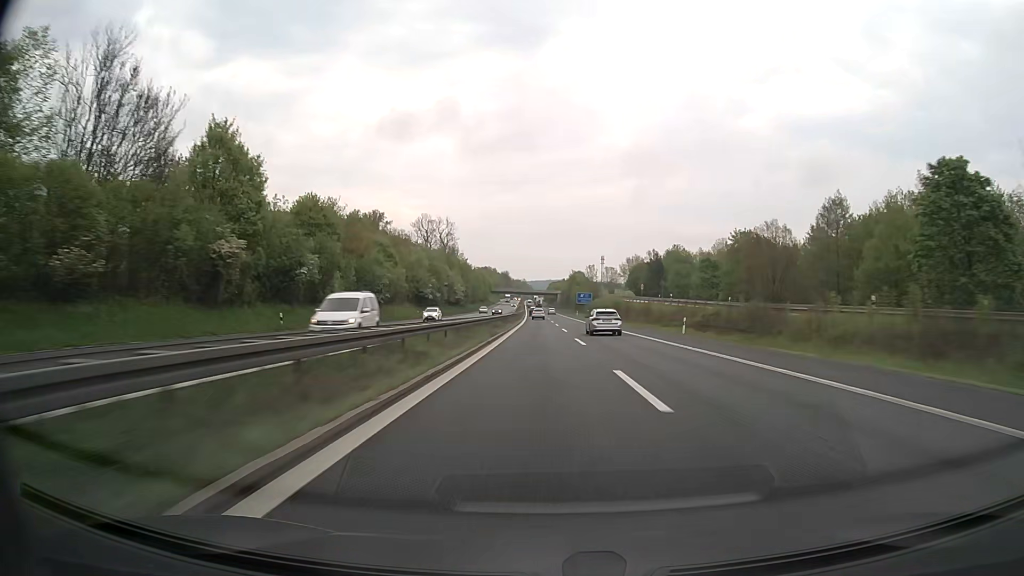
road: motorway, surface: asphalt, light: Day
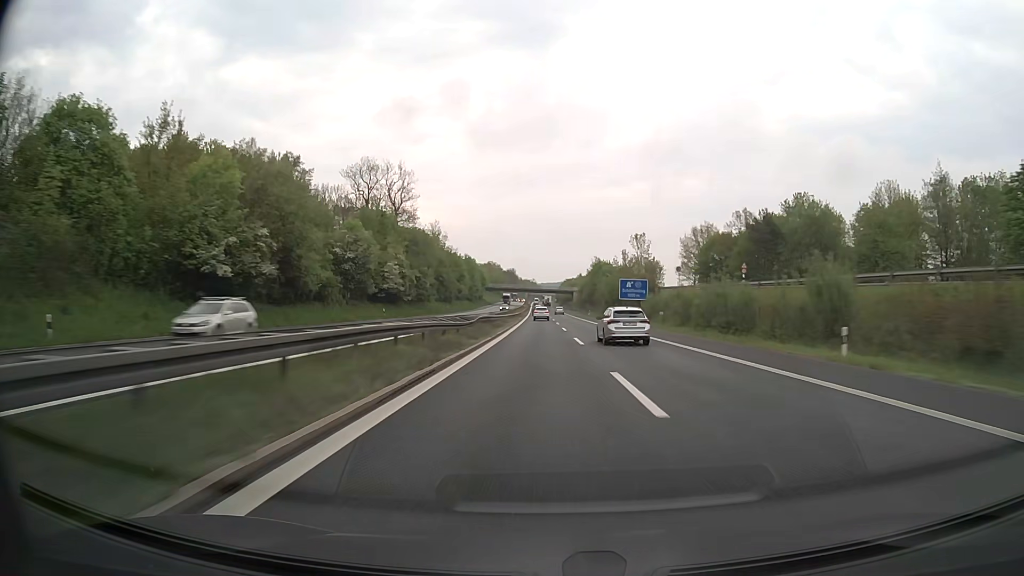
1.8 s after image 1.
(-0.5, +71.8) m; -1°
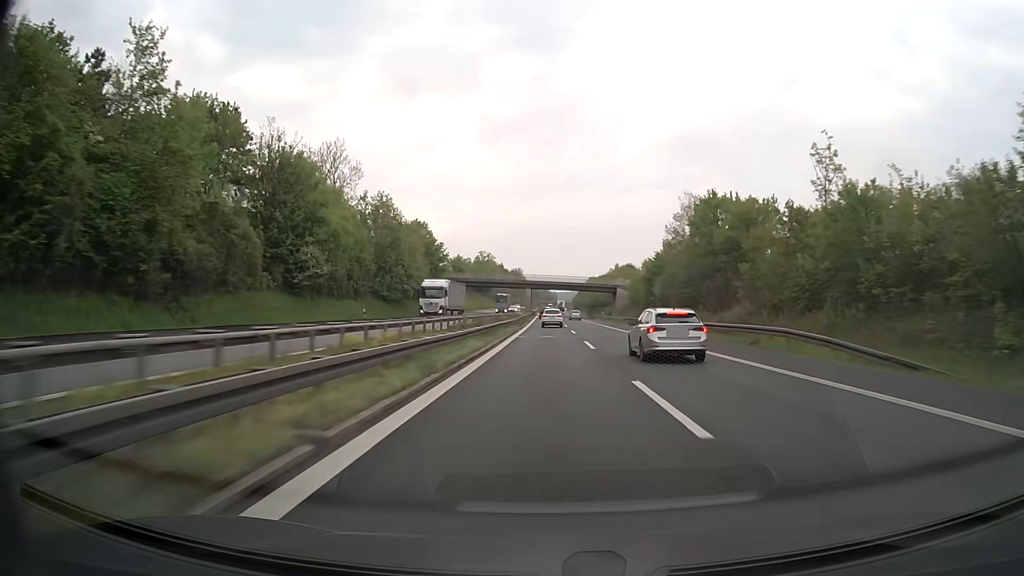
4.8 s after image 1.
(-1.3, +108.2) m; -1°
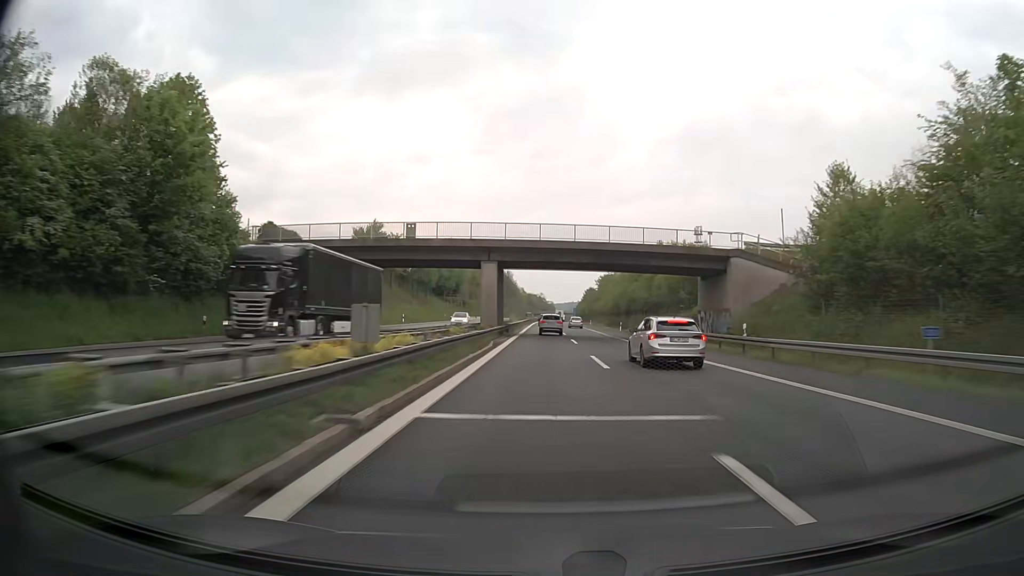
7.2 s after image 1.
(0.0, +78.5) m; 0°
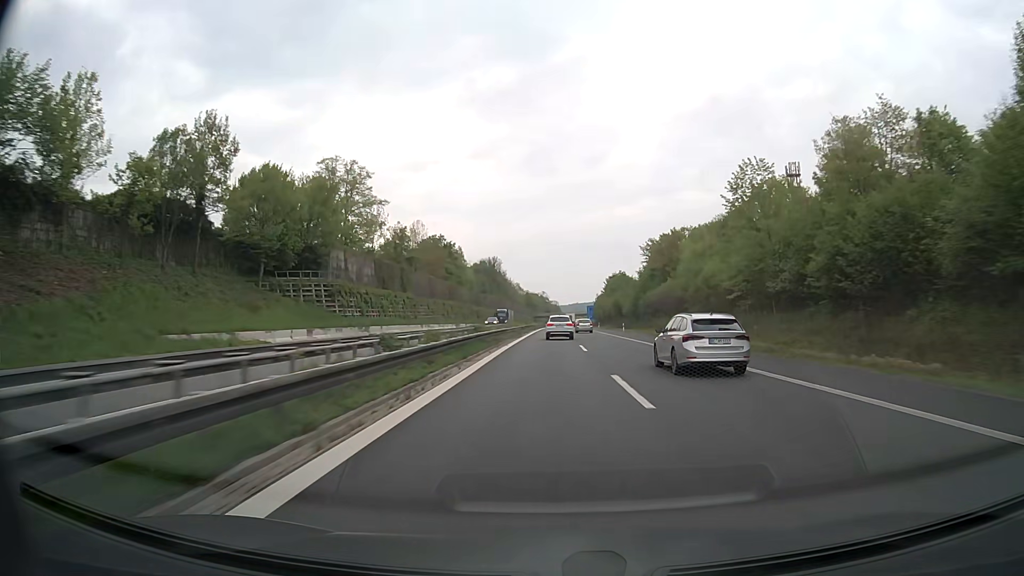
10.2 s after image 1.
(-0.4, +98.3) m; 0°
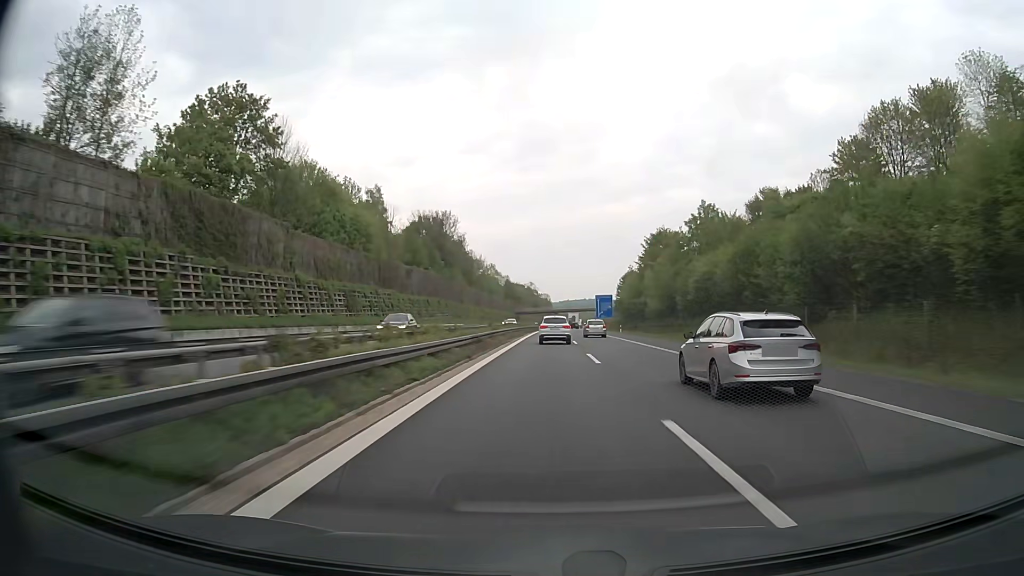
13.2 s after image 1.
(+0.6, +97.4) m; +1°
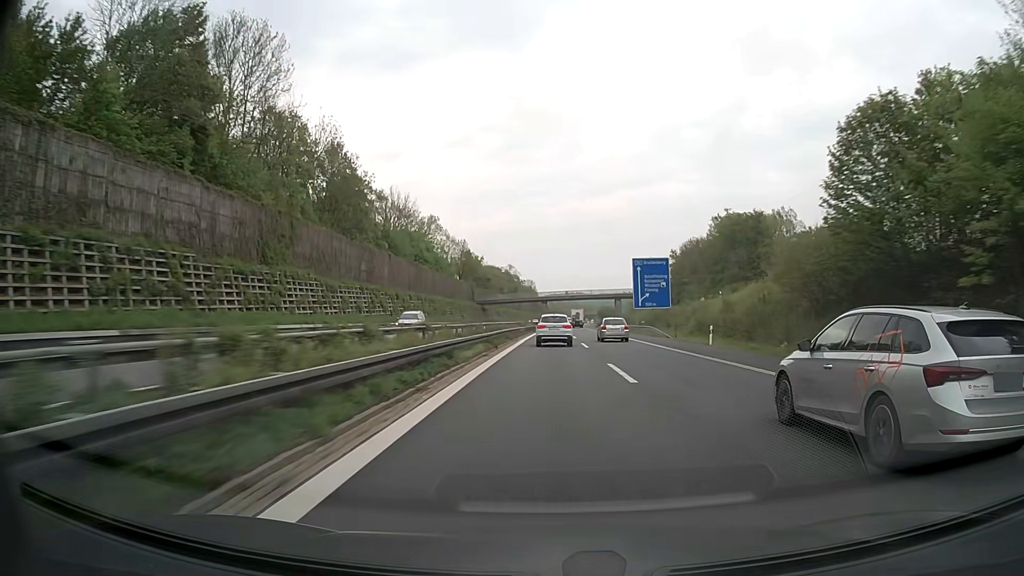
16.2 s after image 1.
(+0.7, +96.5) m; +1°
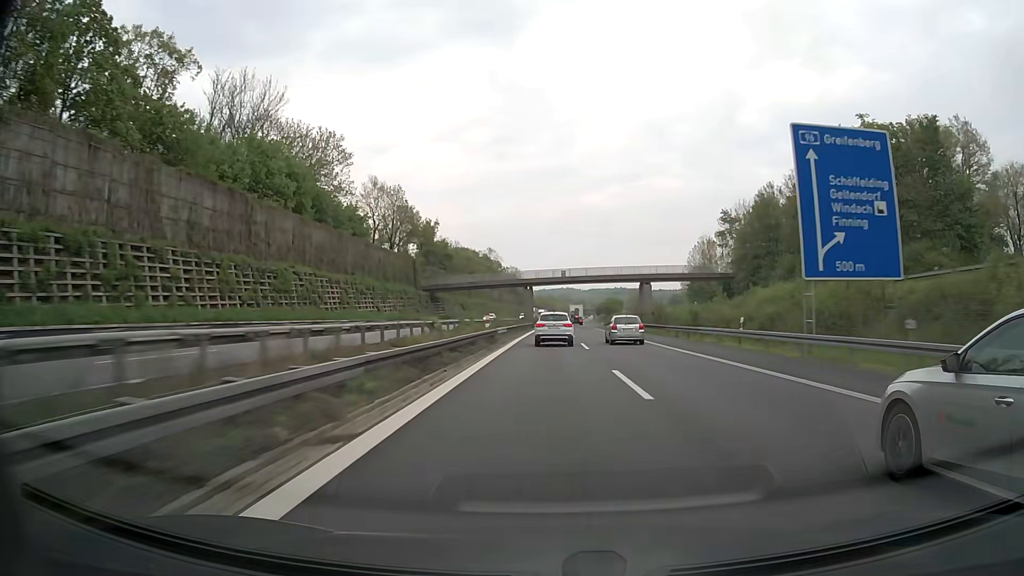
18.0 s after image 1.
(+0.6, +57.2) m; +1°
(0, +10) (0, +20) (0, +30) (0, +40) (0, +50) (0, +60) (0, +70) (+1, +80) (+1, +90) (+1, +100) m
